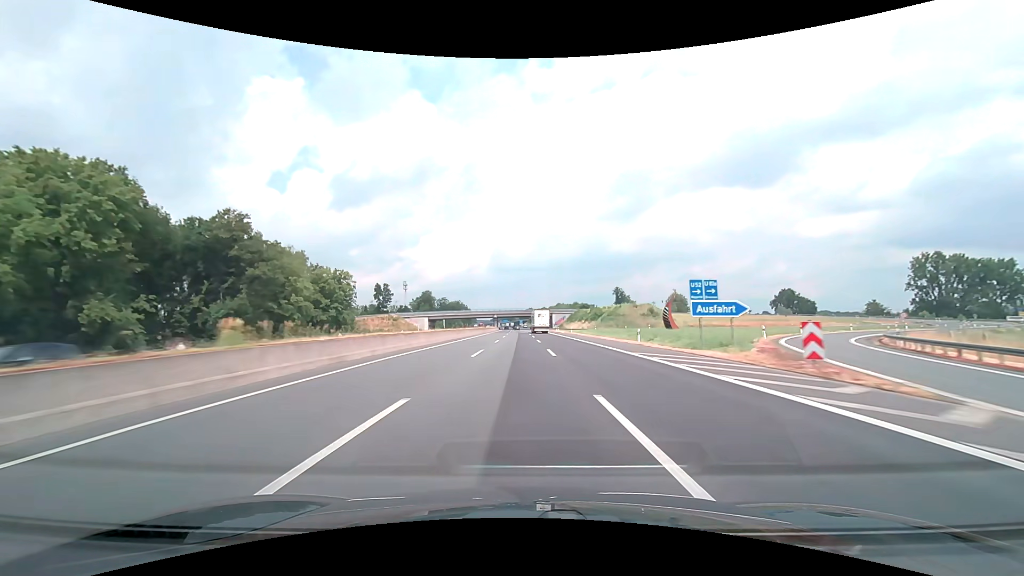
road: motorway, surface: asphalt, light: Day
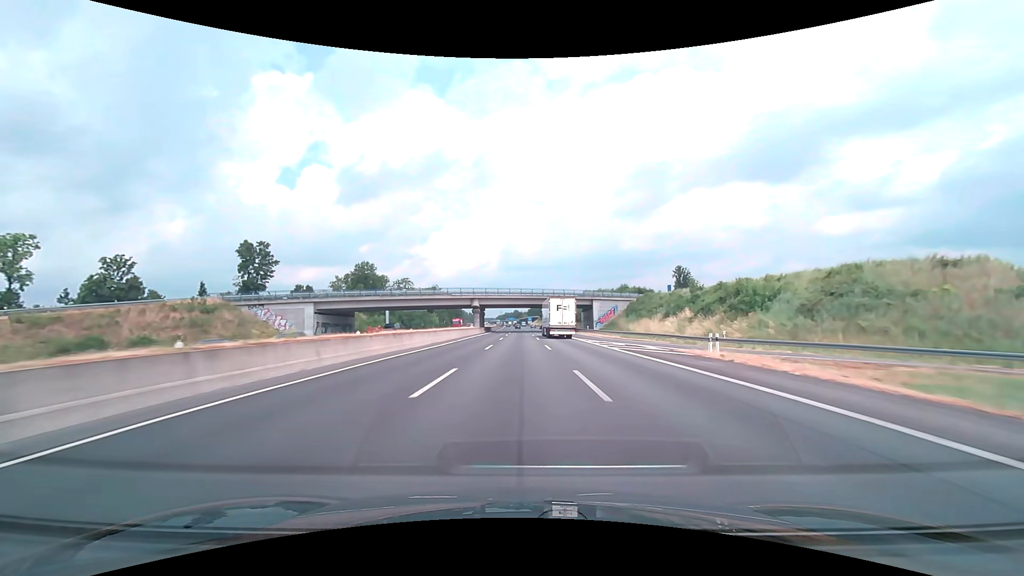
(-1.0, +103.1) m; -1°
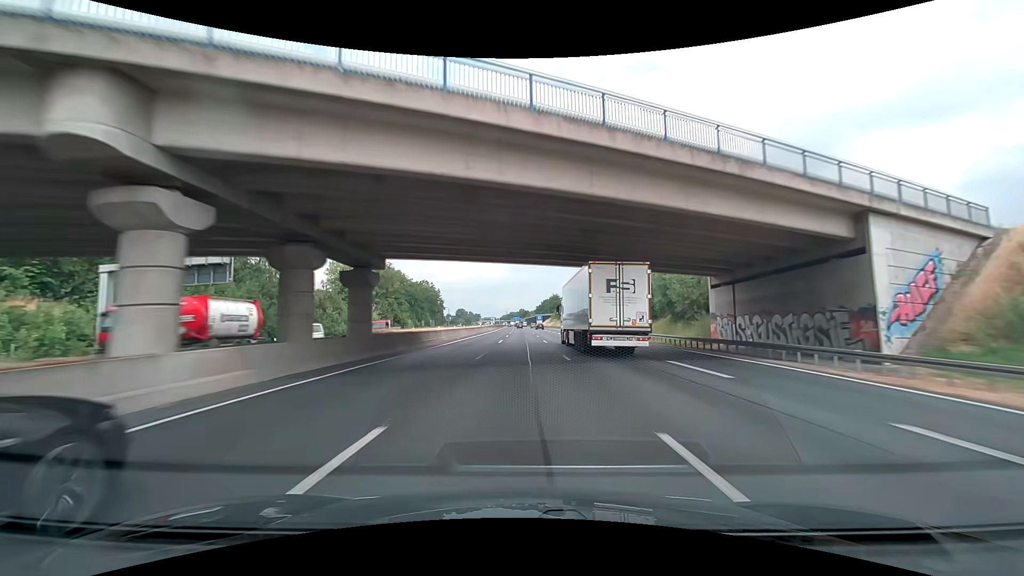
(-0.4, +82.4) m; -1°
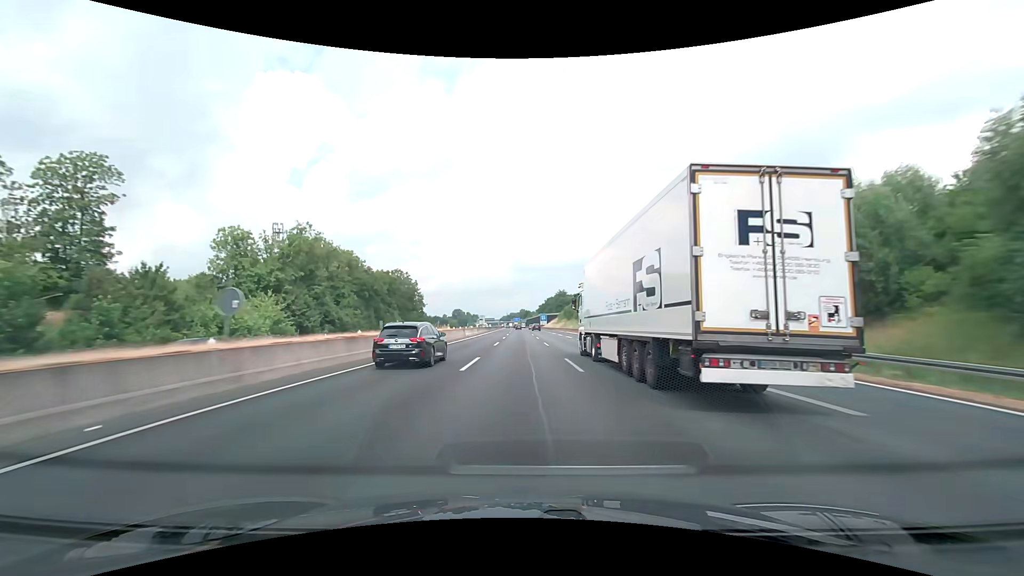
(-0.3, +41.2) m; -2°
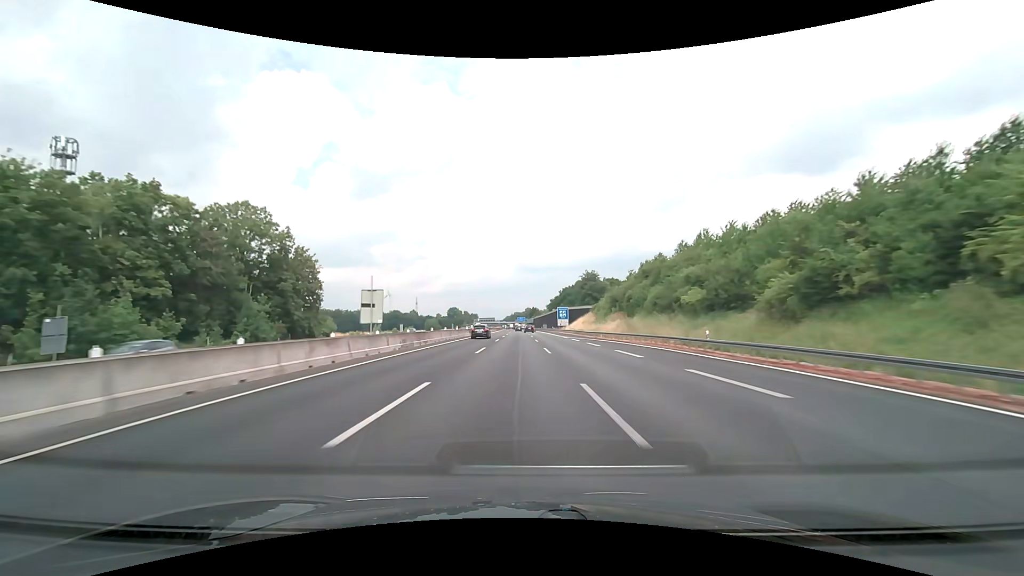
(+2.6, +82.4) m; +2°
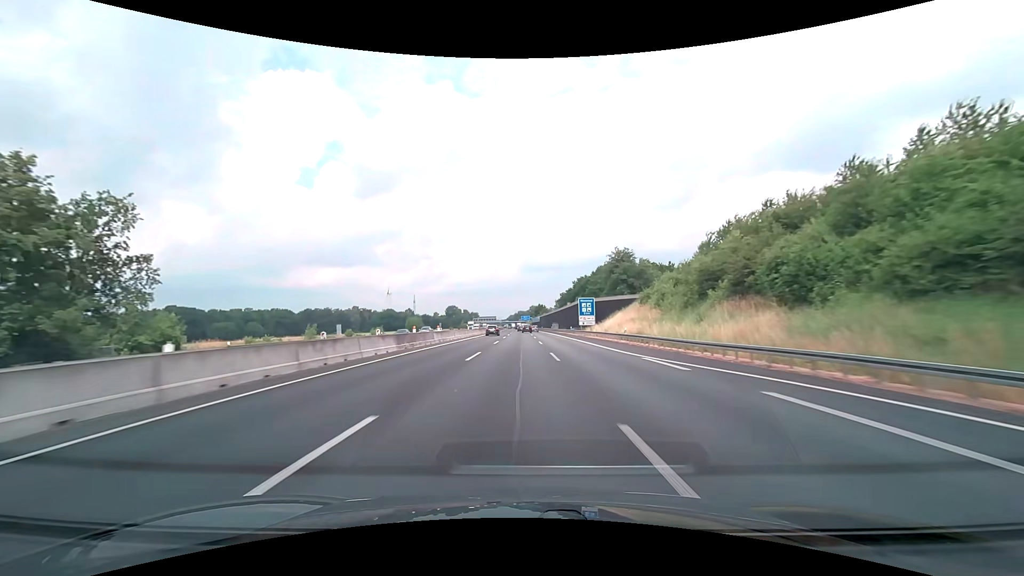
(-0.3, +41.1) m; -1°
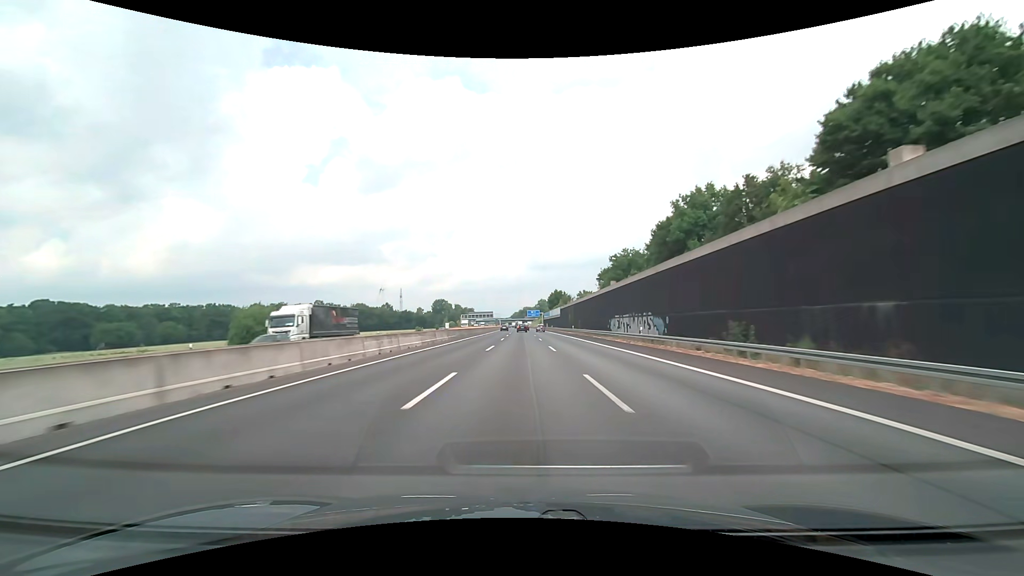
(-0.9, +103.1) m; -1°
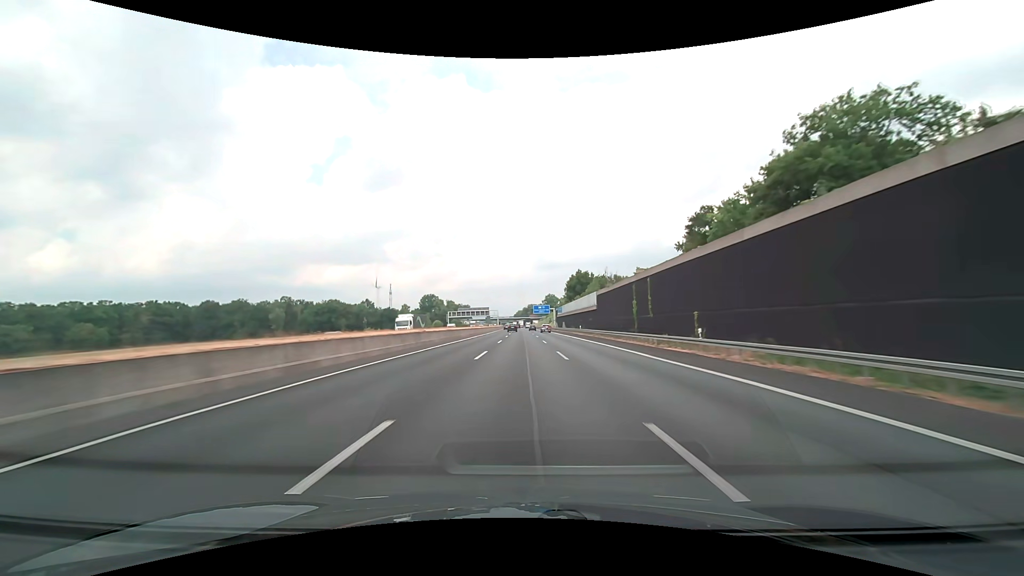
(-0.3, +61.9) m; 0°
(0, +10) (0, +20) (0, +30) (0, +40) (0, +50) (0, +60) (0, +70) (0, +80) (0, +90) (0, +100) m
